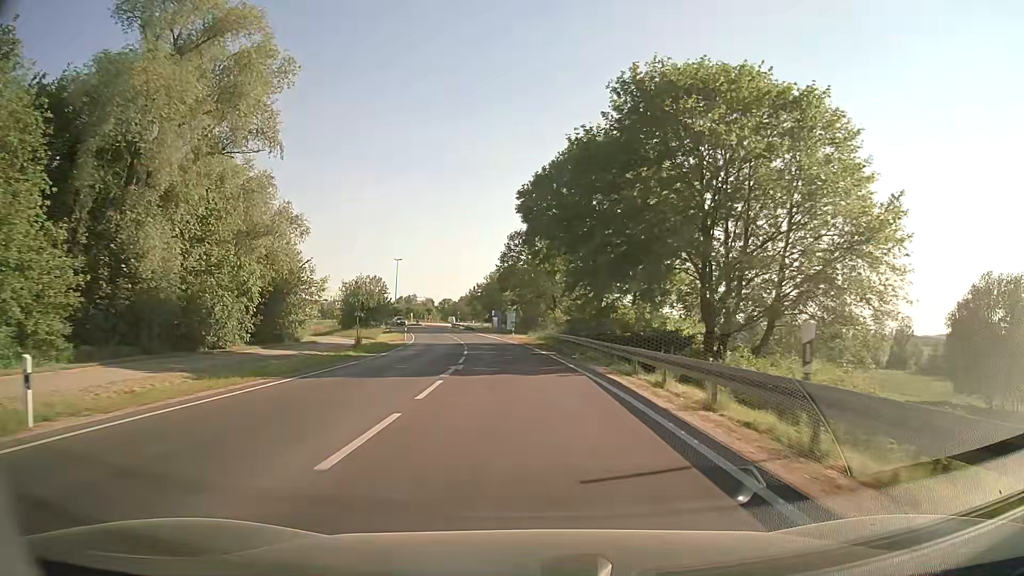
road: secondary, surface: asphalt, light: Day
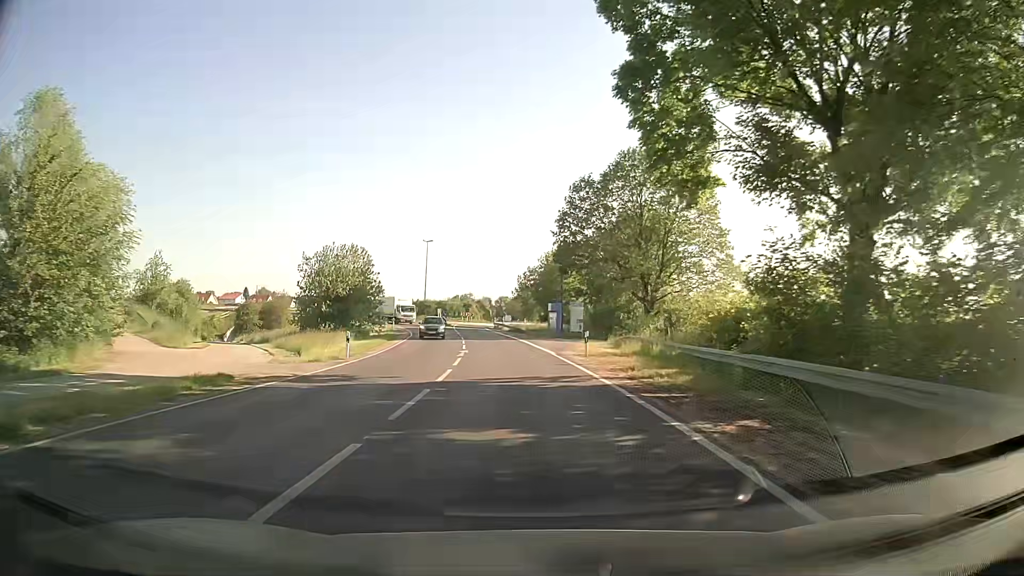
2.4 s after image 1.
(-1.3, +32.8) m; -5°
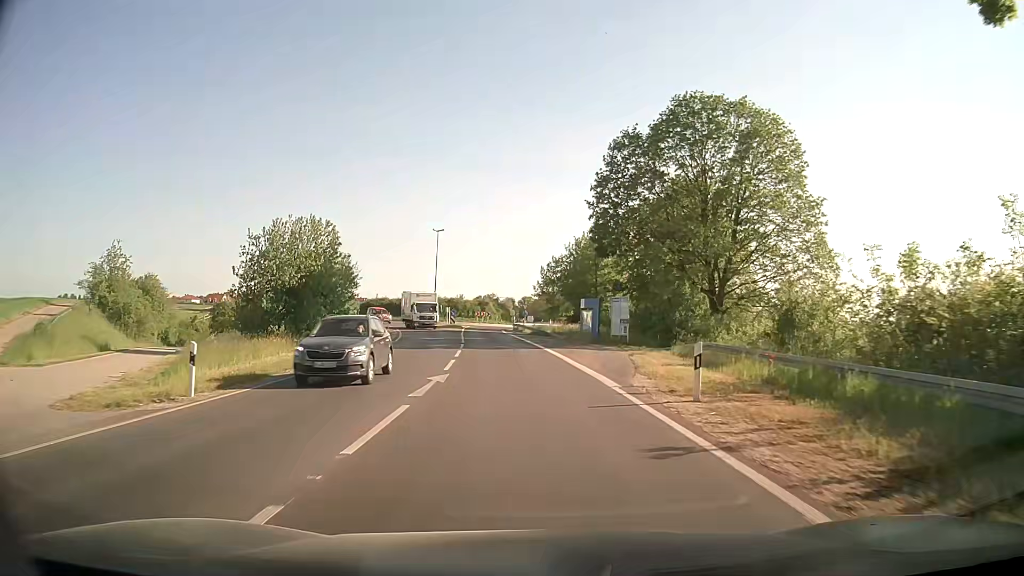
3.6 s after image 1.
(-0.2, +14.5) m; -2°
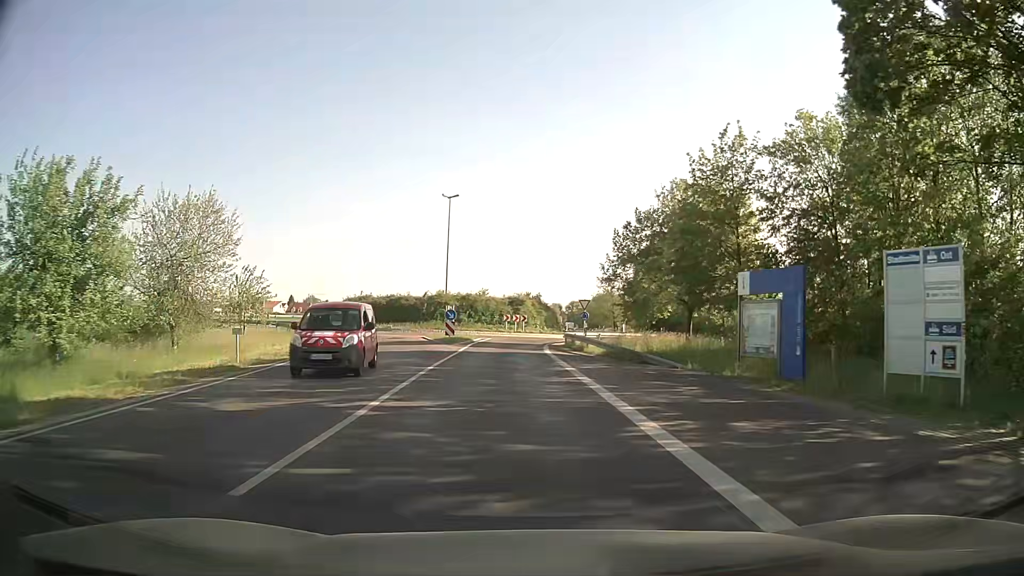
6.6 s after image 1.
(-1.1, +31.9) m; -4°
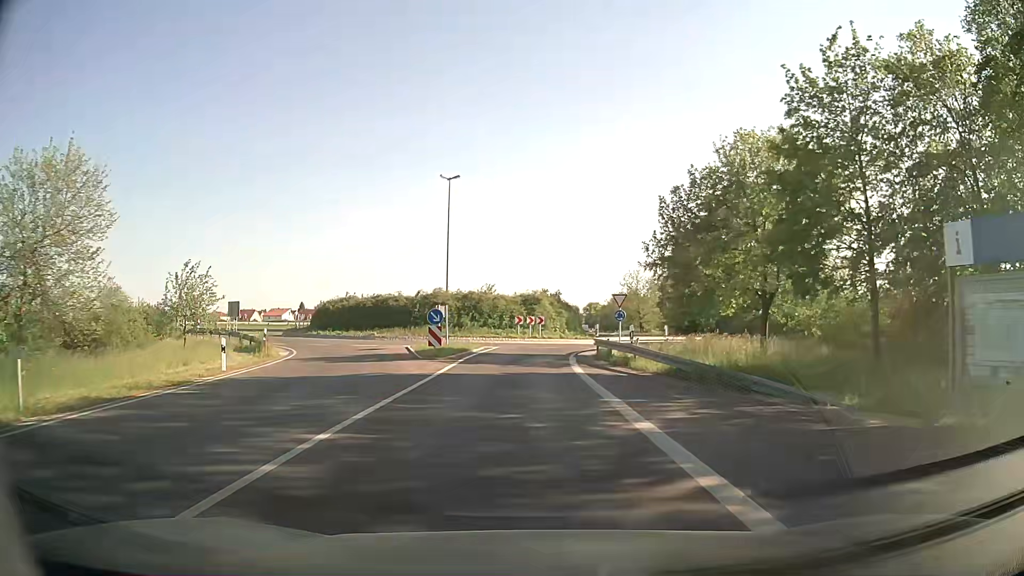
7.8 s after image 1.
(-0.2, +10.7) m; -2°
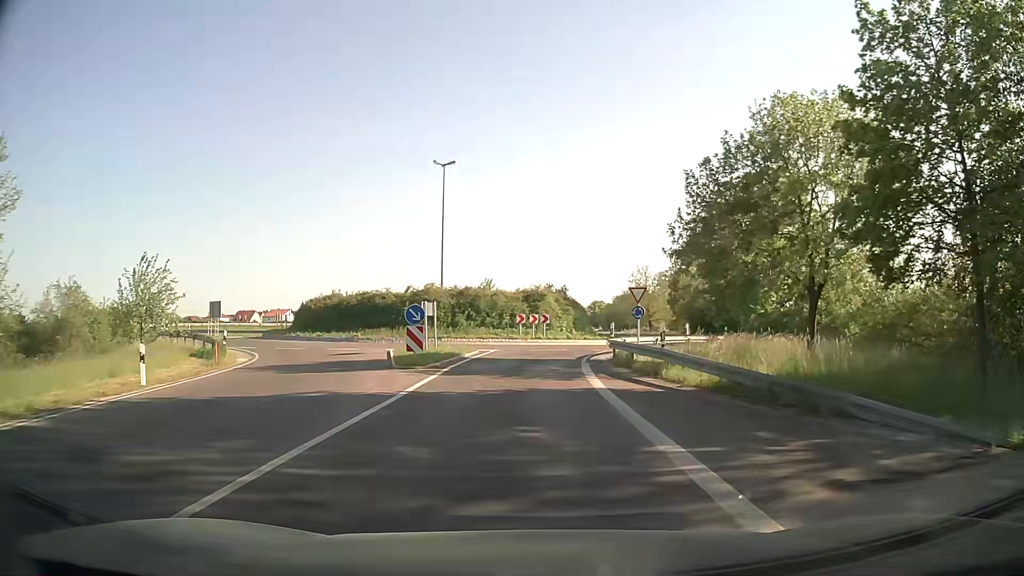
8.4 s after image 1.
(0.0, +4.9) m; 0°
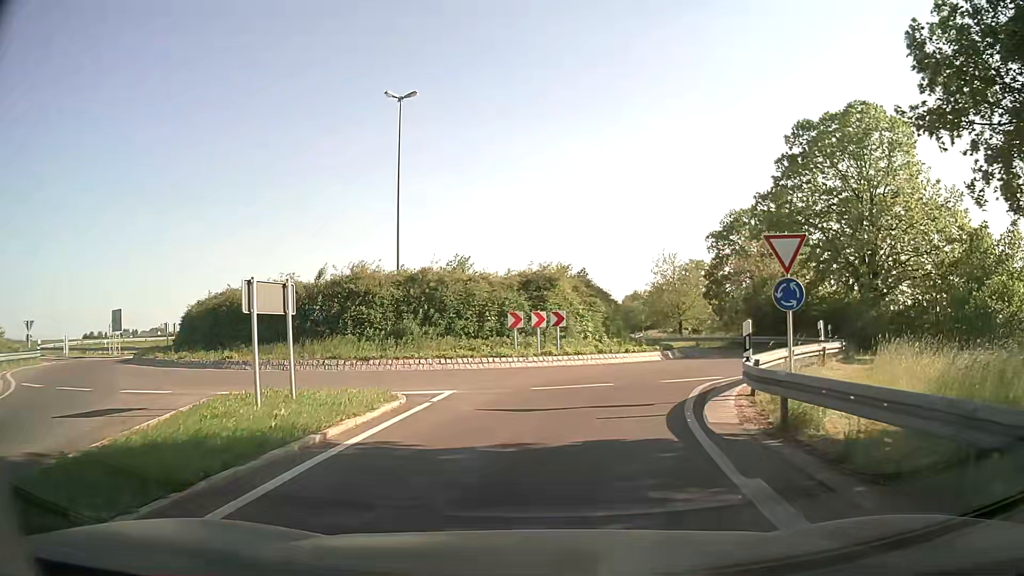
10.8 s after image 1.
(0.0, +17.1) m; 0°
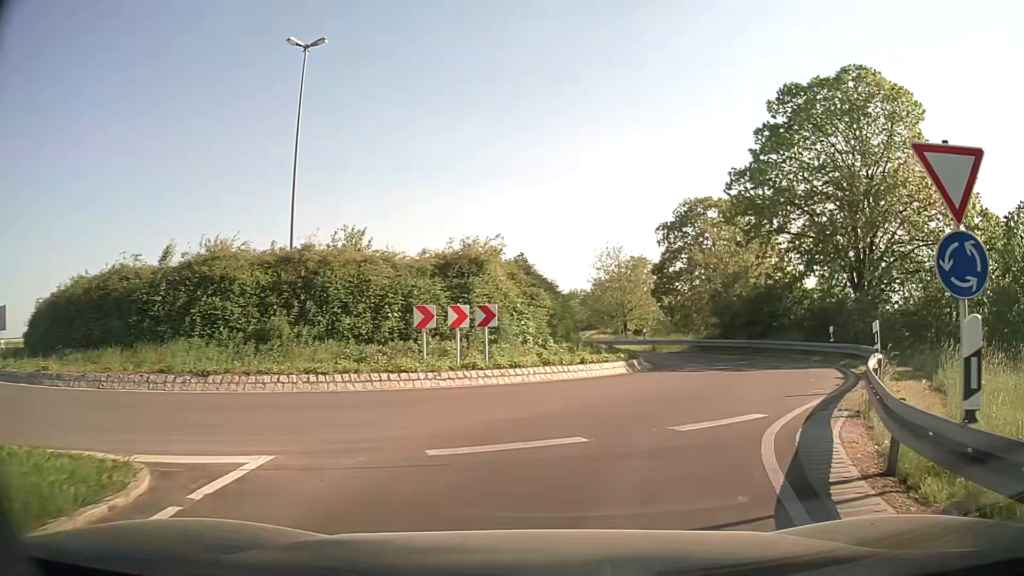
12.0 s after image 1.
(+0.1, +6.9) m; +4°
(+2, +10) (+6, +19) (+8, +28) (+5, +38) (+2, +47) (+1, +57) (+2, +67) (+3, +77) (+4, +87) (+5, +97) m
